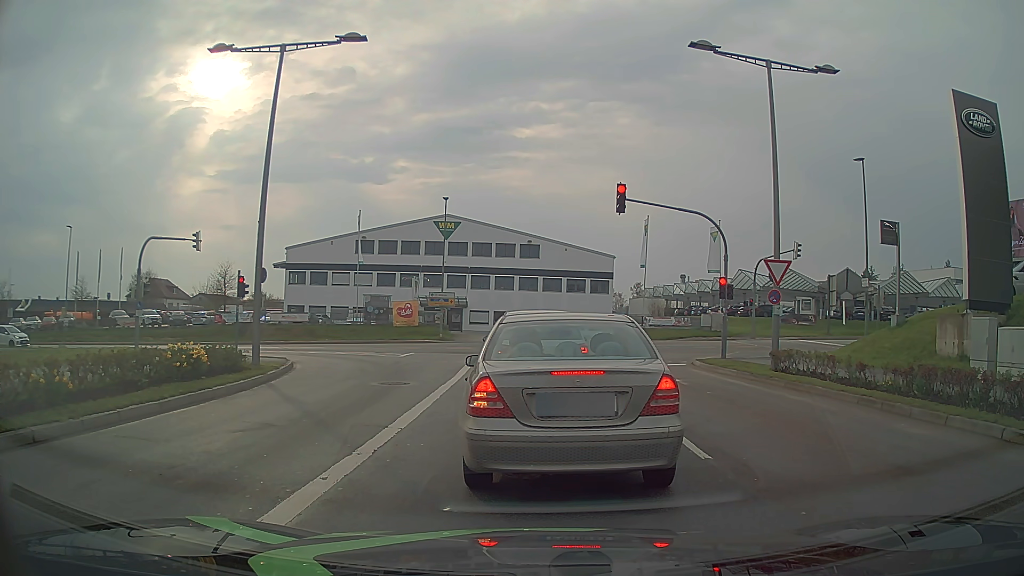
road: secondary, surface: asphalt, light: Day
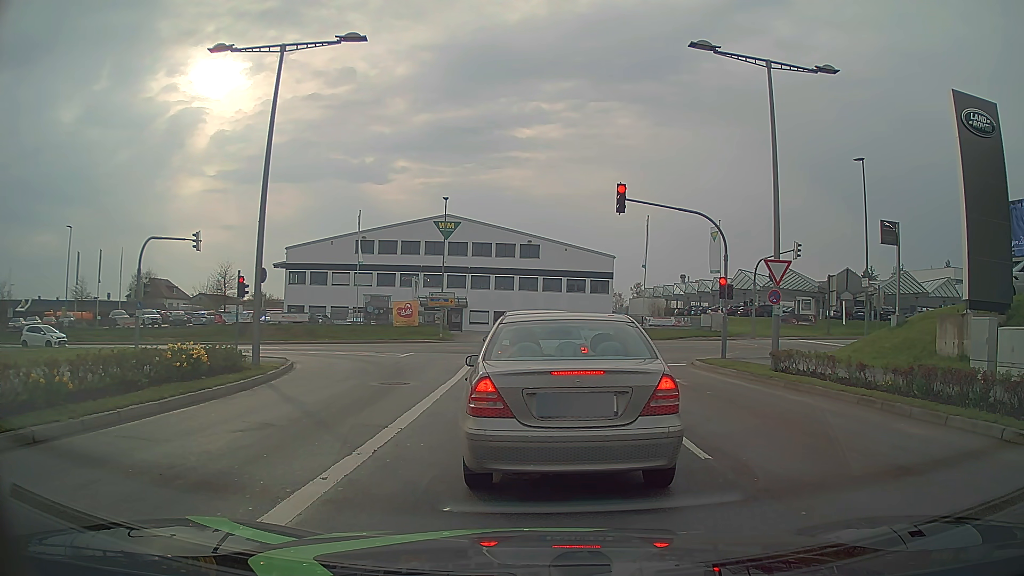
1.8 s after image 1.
(0.0, 0.0) m; 0°
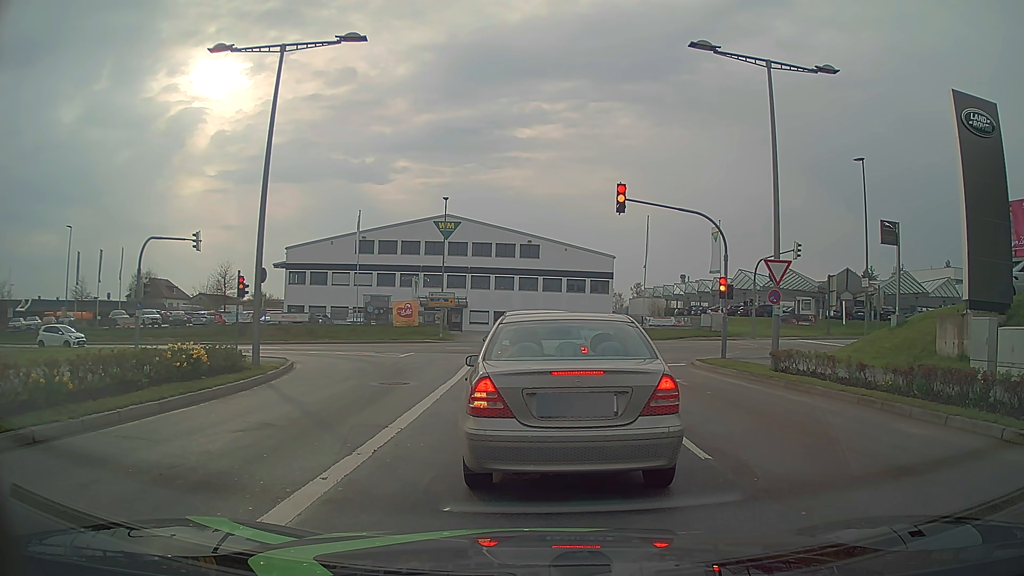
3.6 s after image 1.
(0.0, 0.0) m; 0°
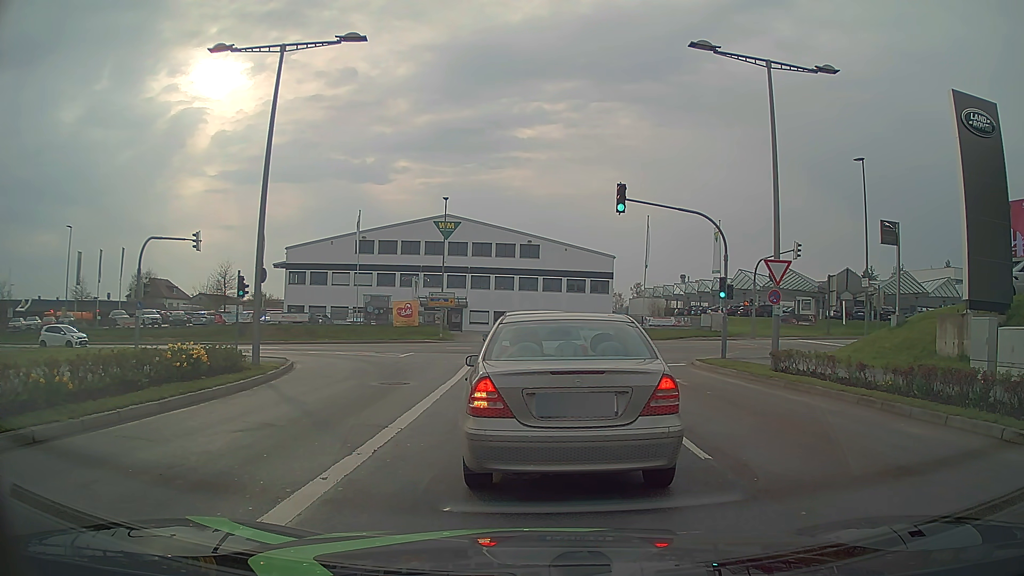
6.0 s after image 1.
(0.0, 0.0) m; 0°
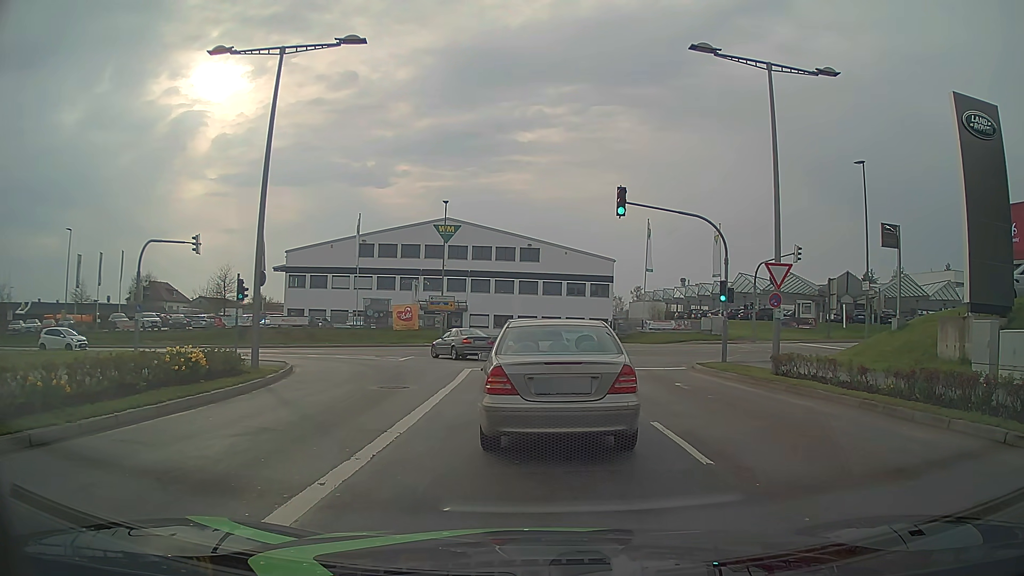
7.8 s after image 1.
(0.0, +0.1) m; 0°
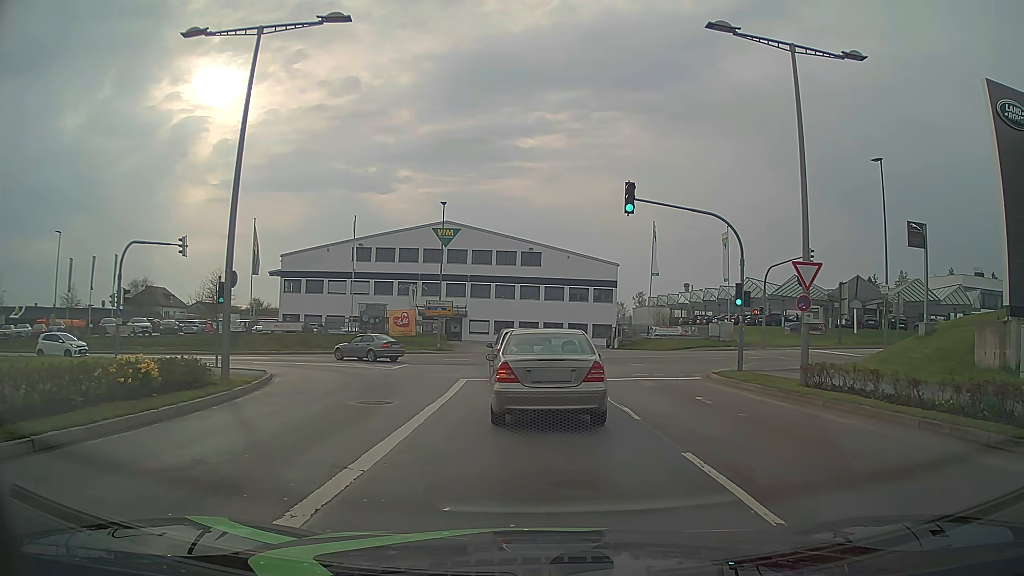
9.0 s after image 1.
(0.0, +2.3) m; +1°
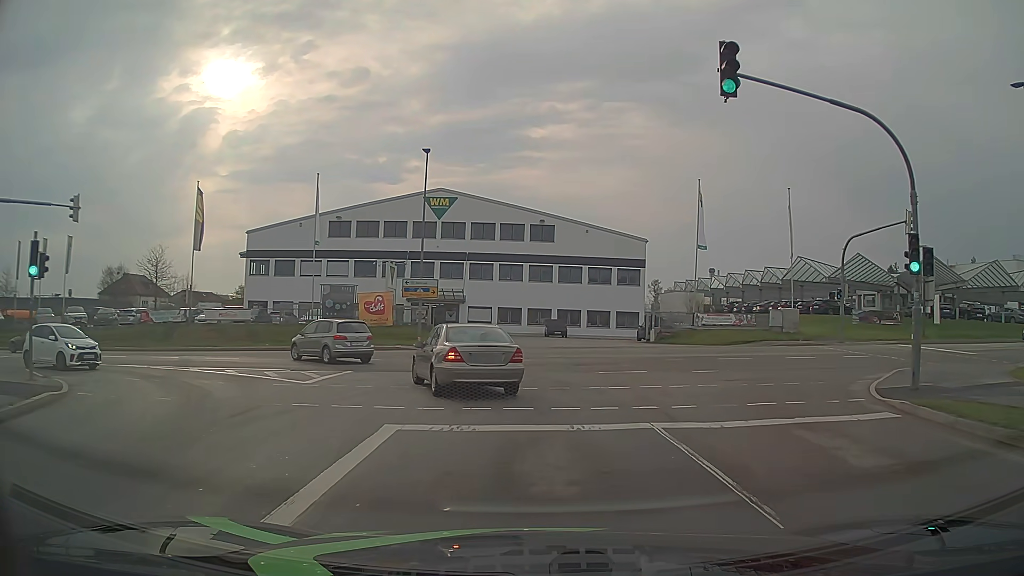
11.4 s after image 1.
(0.0, +12.3) m; 0°
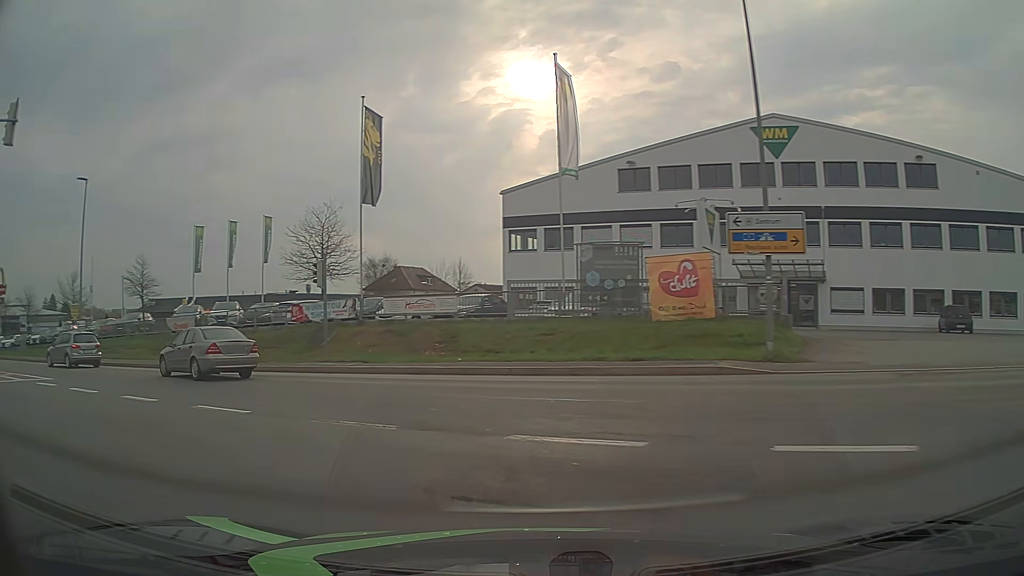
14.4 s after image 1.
(-2.7, +19.3) m; -28°
(-2, +10) (-8, +18) (-16, +23) (-25, +28) (-34, +33) (-43, +37) (-52, +41) (-61, +46) (-70, +50) (-79, +55) m
